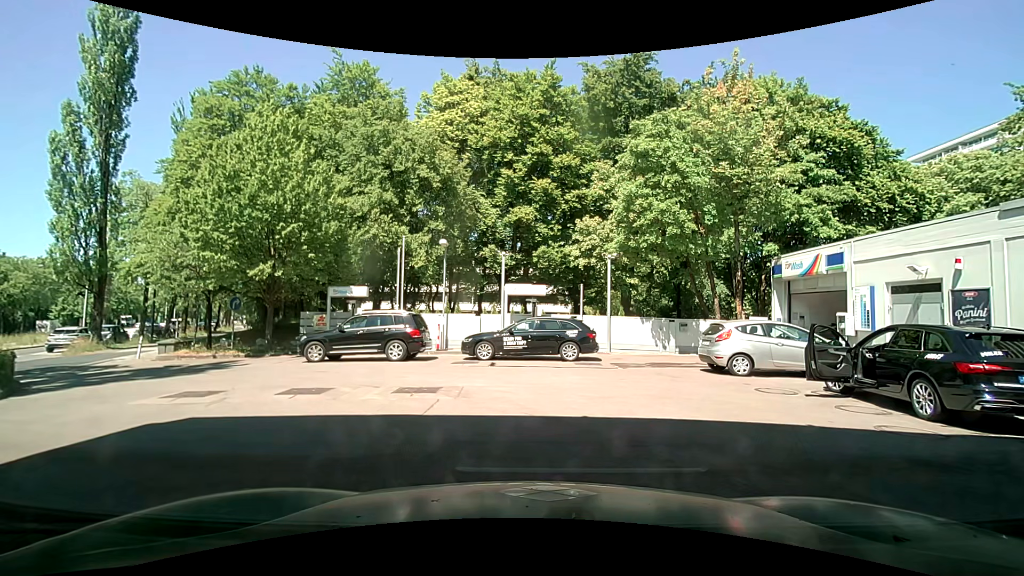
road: service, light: Day
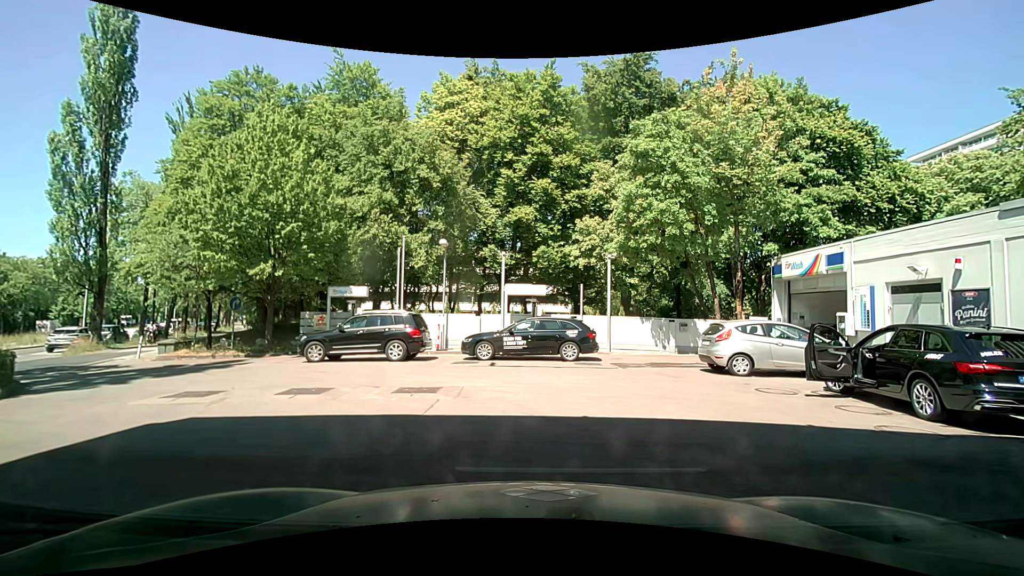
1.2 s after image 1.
(0.0, 0.0) m; 0°
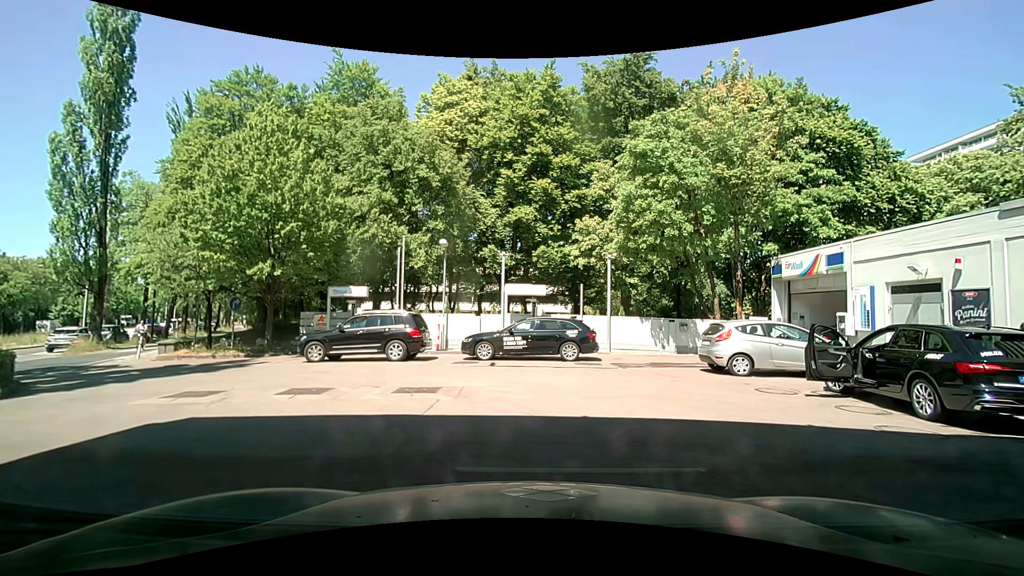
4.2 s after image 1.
(0.0, 0.0) m; 0°
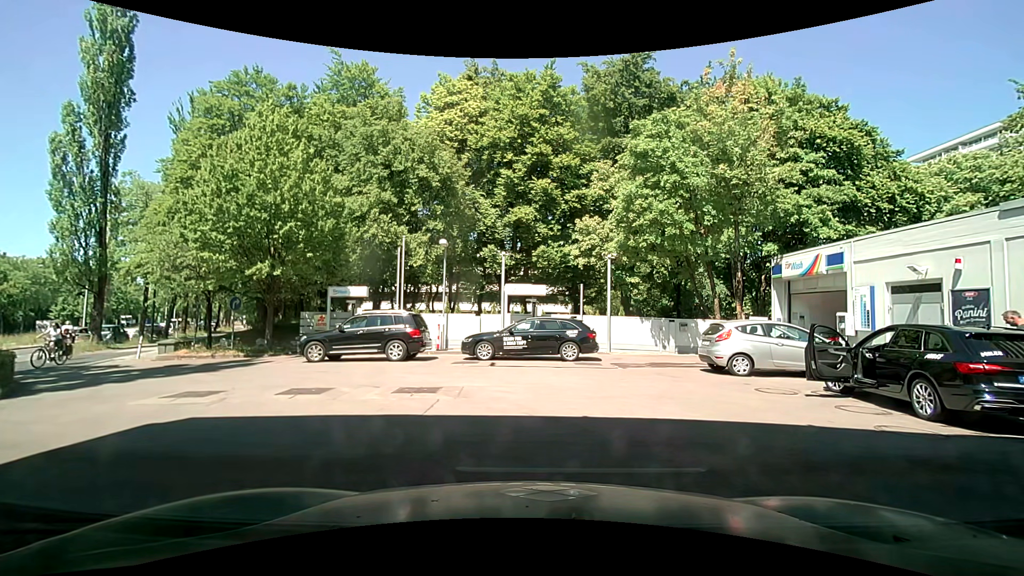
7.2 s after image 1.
(0.0, 0.0) m; 0°
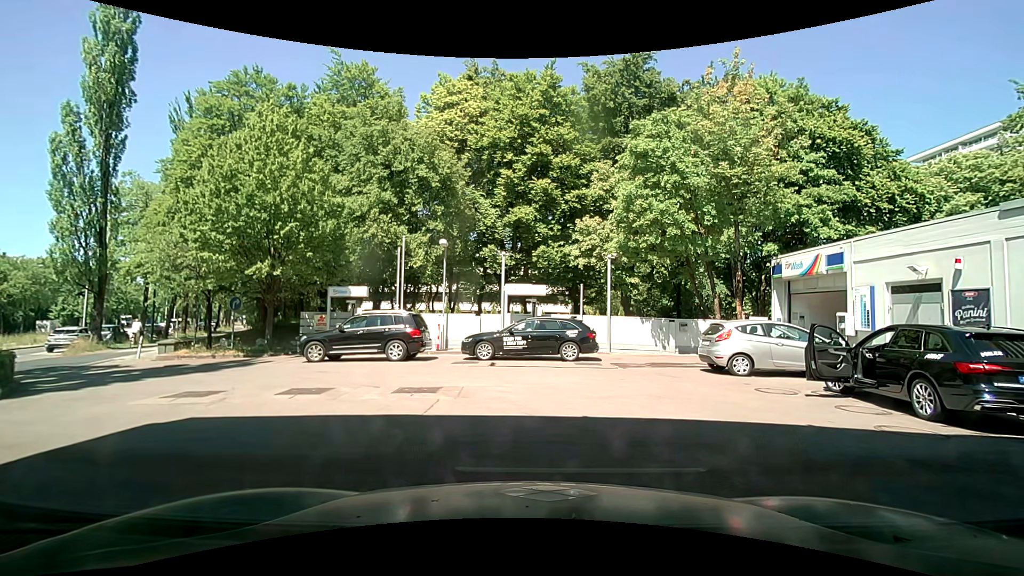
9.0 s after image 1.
(0.0, 0.0) m; 0°
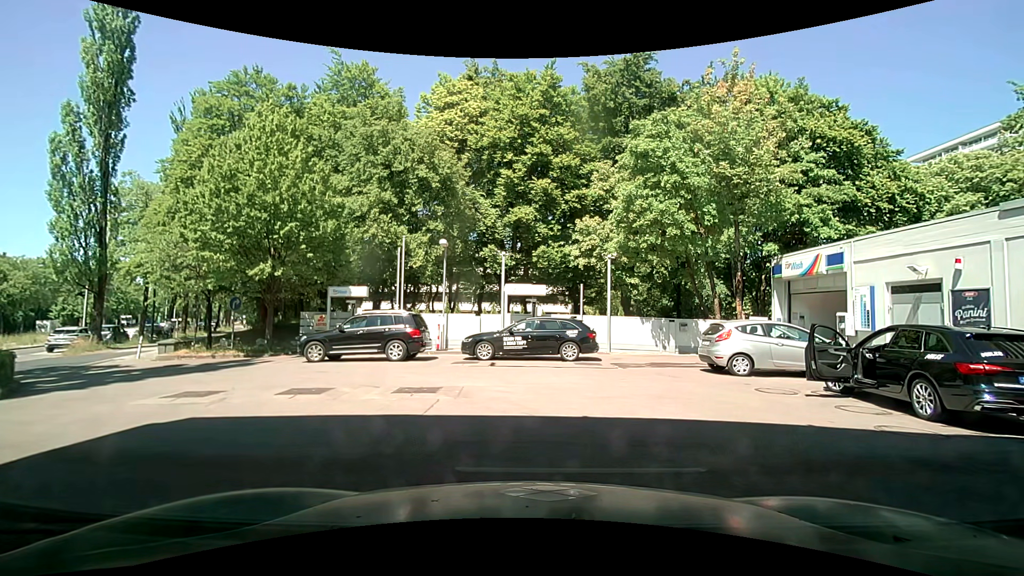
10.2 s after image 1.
(0.0, 0.0) m; 0°
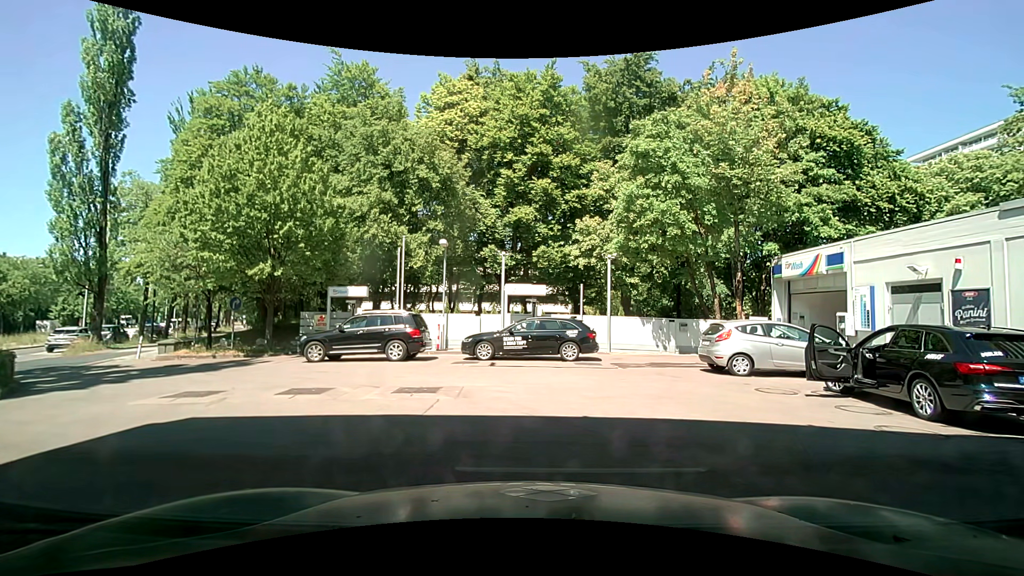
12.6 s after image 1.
(0.0, 0.0) m; 0°
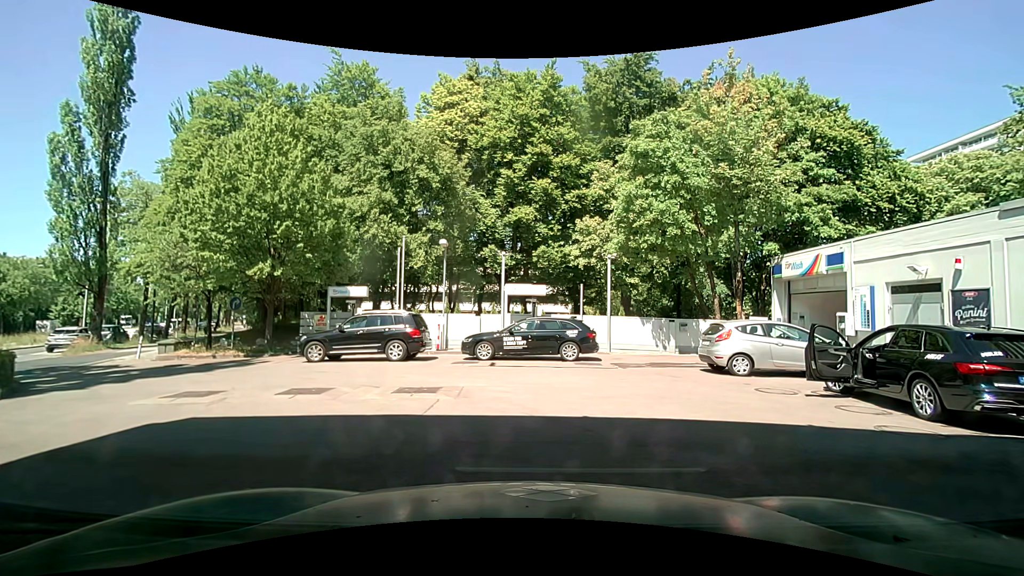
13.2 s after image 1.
(0.0, 0.0) m; 0°
